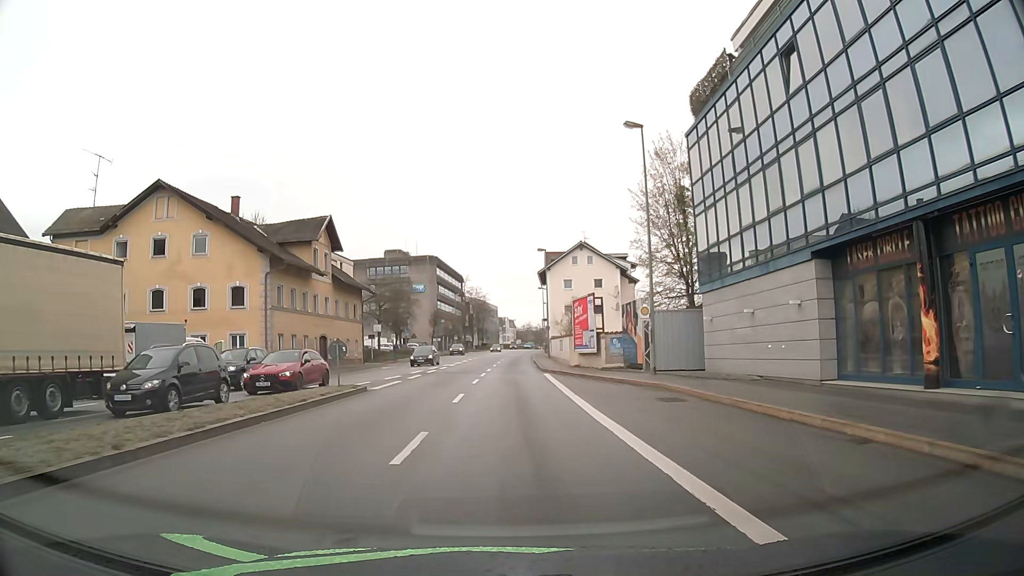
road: primary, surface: asphalt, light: Day
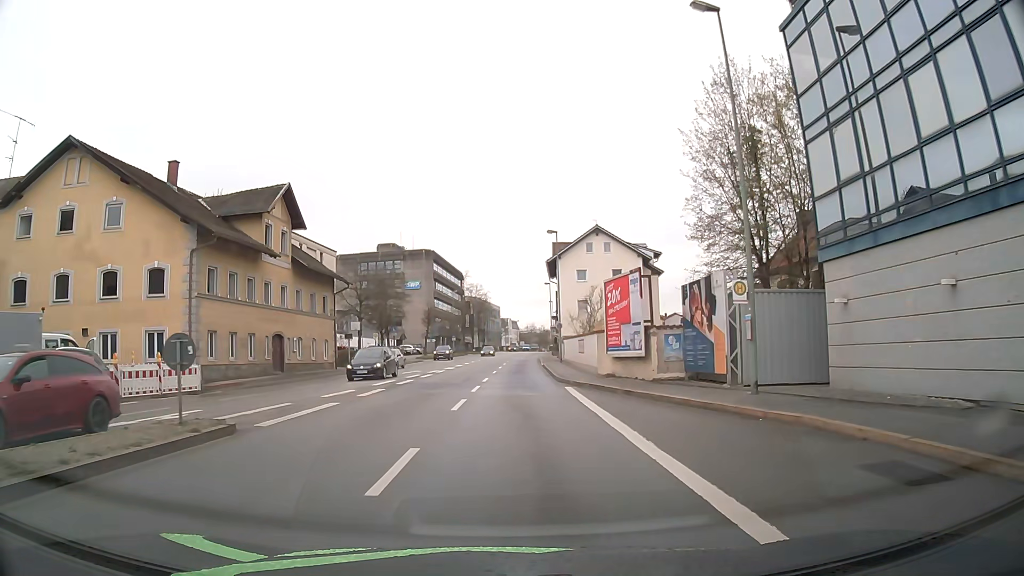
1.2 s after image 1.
(+0.1, +11.0) m; +1°
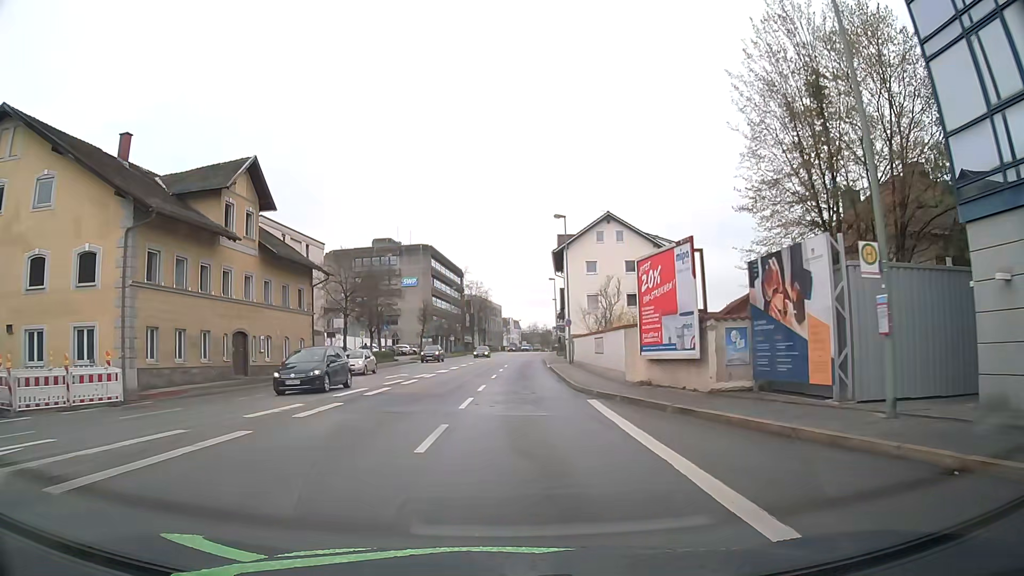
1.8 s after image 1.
(-0.1, +6.2) m; -1°
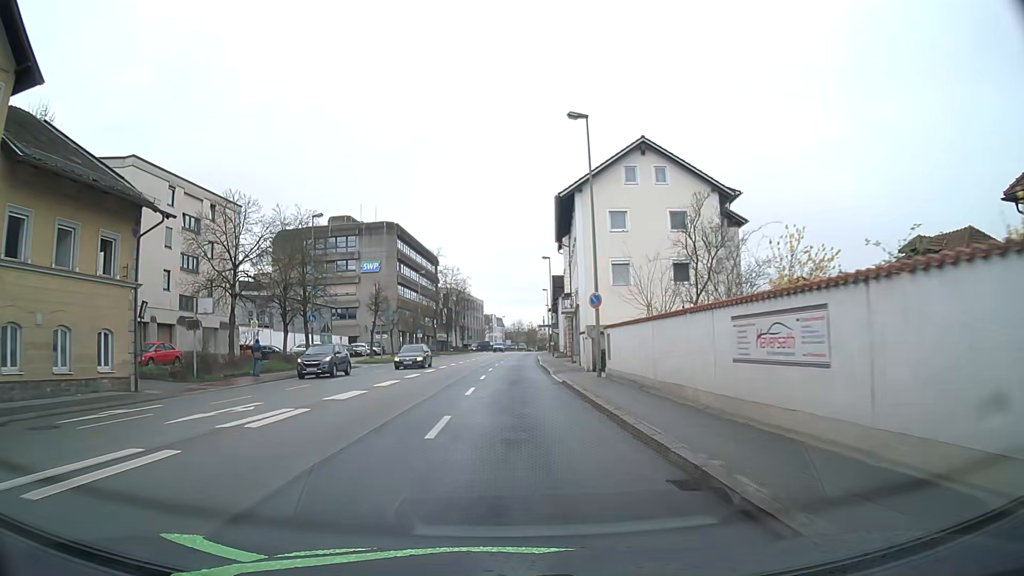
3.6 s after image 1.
(+0.3, +20.6) m; +2°
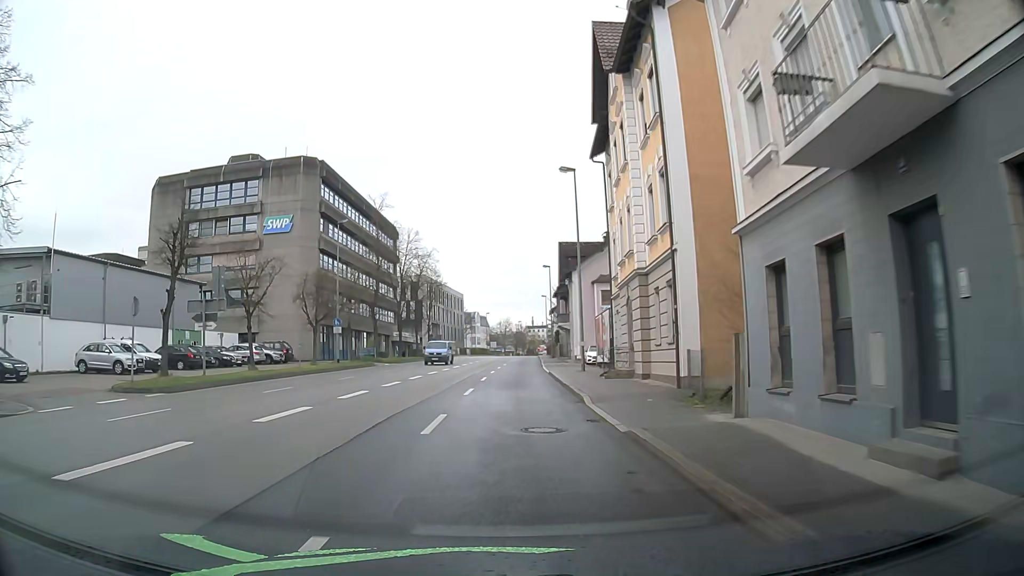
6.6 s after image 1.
(+0.3, +35.4) m; +1°
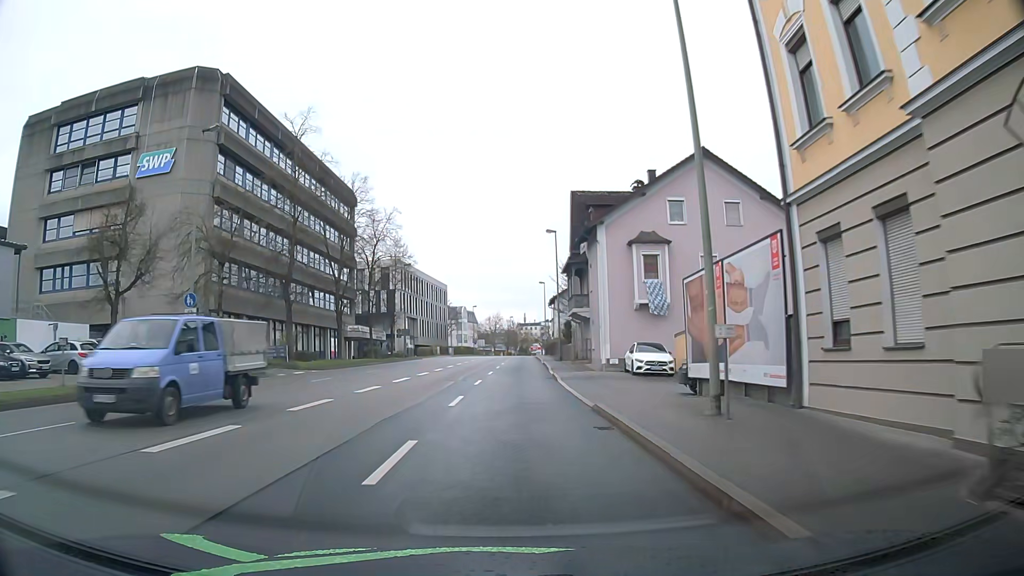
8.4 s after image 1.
(+0.1, +22.1) m; +1°
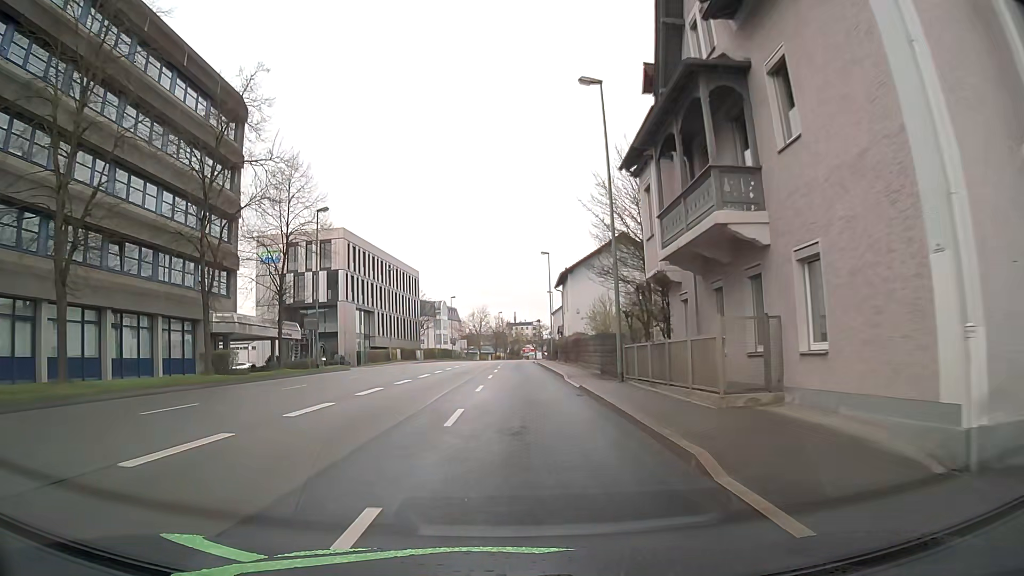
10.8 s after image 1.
(0.0, +31.1) m; +1°
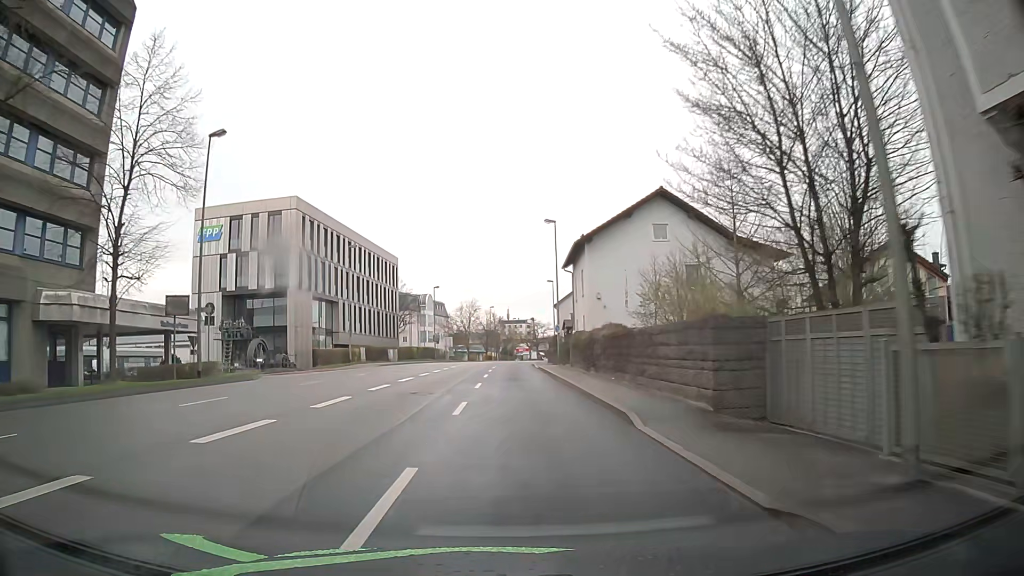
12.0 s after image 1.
(+0.1, +16.2) m; 0°
(0, +10) (0, +20) (+1, +30) (+1, +40) (+1, +50) (+1, +60) (+2, +70) (+3, +80) (+4, +90) (+6, +100) m
